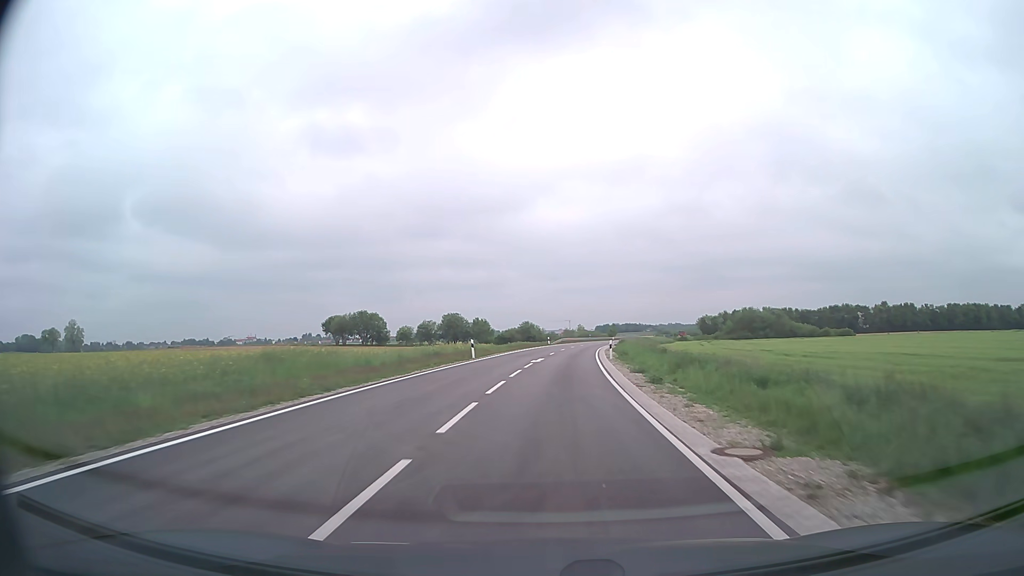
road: secondary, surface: asphalt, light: Day
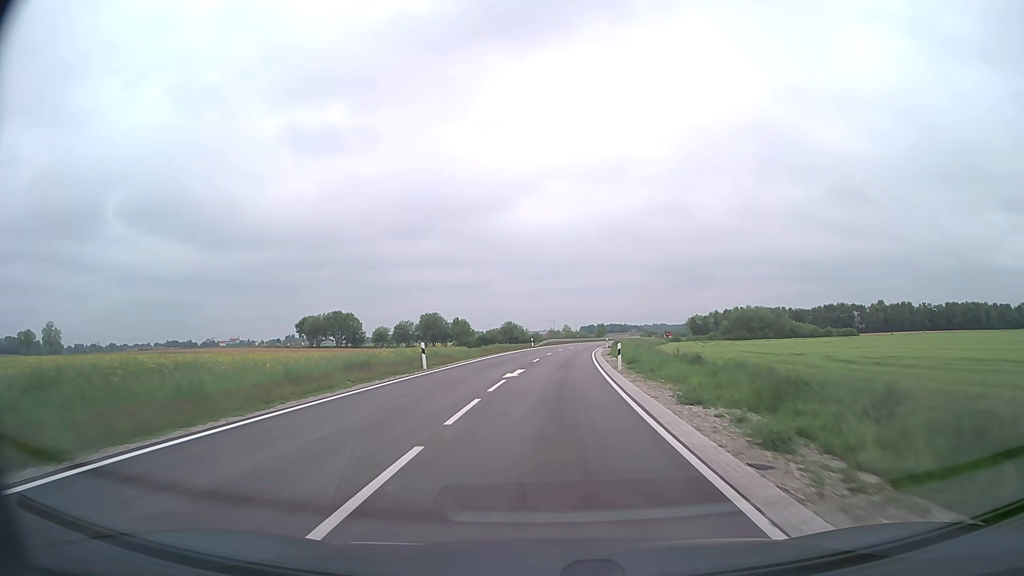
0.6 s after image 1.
(+0.1, +11.3) m; +1°
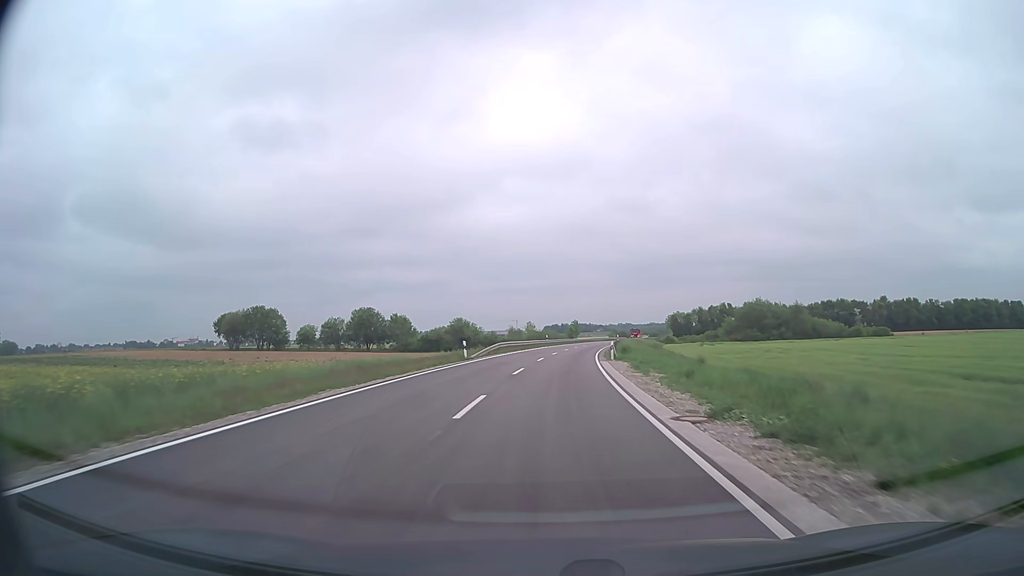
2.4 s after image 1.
(+1.0, +35.2) m; +3°
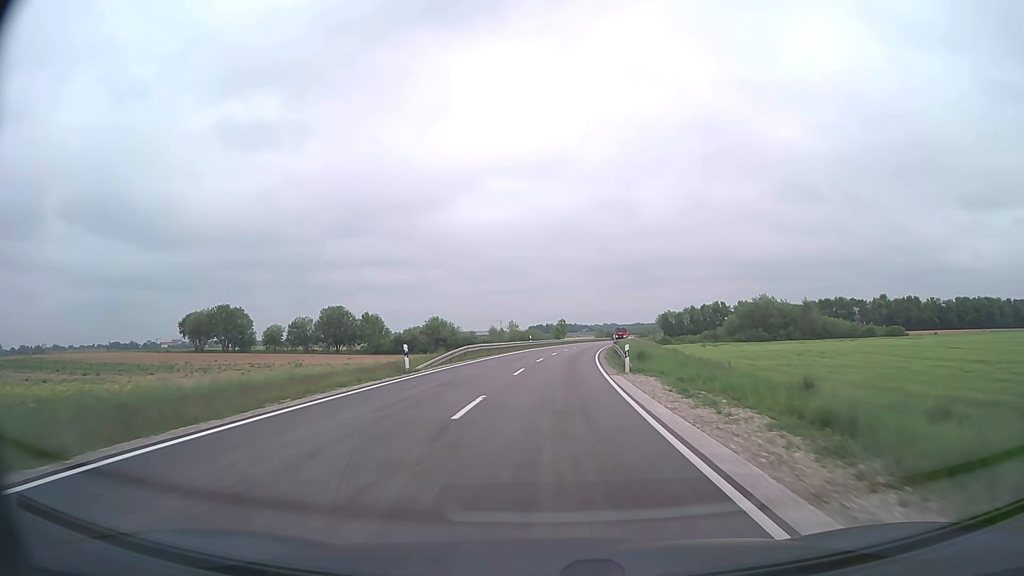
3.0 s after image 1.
(+0.1, +12.2) m; +1°
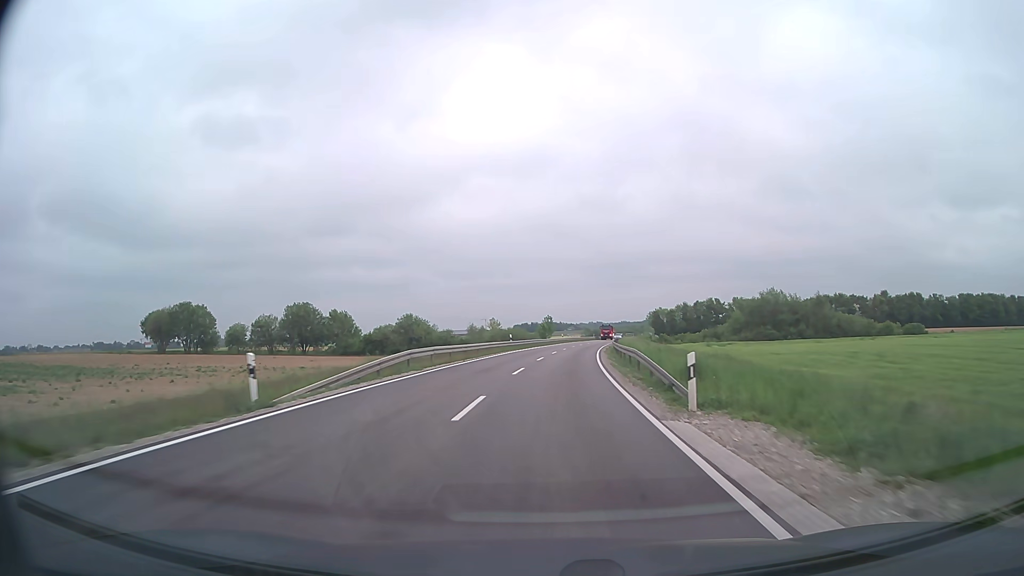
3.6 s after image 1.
(+0.1, +12.4) m; +1°
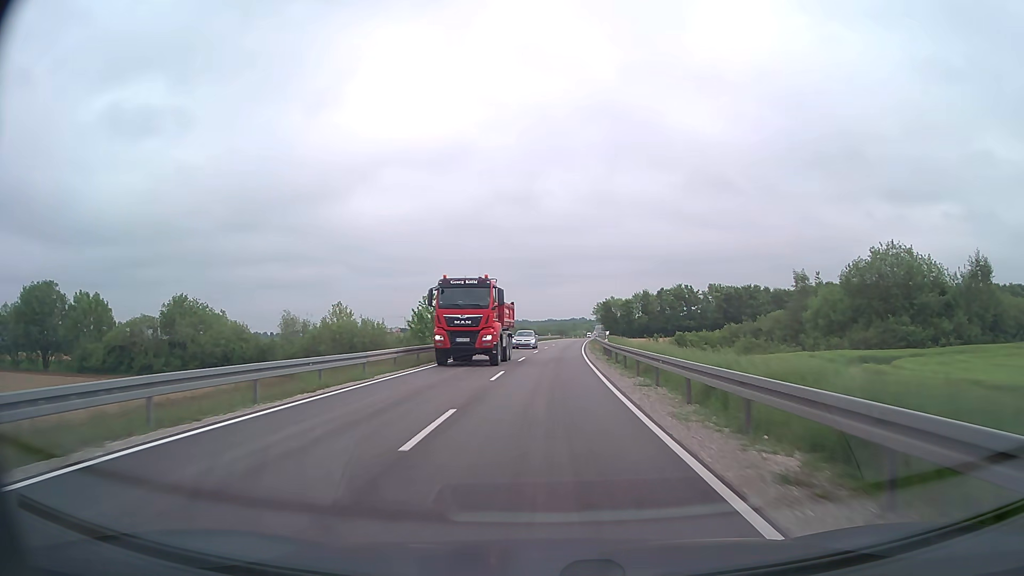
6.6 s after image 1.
(+3.4, +59.8) m; +6°
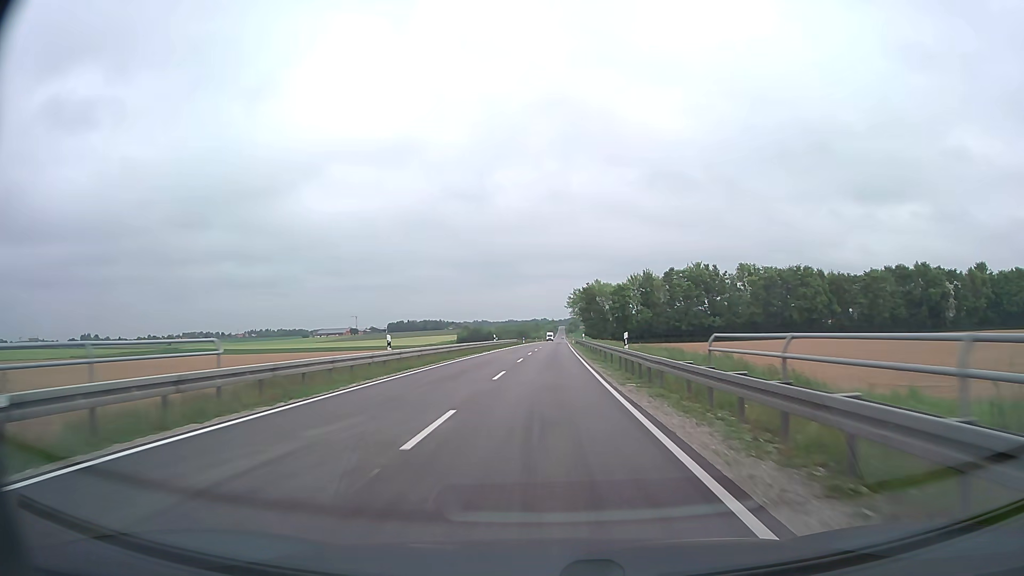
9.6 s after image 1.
(+2.0, +59.1) m; +3°
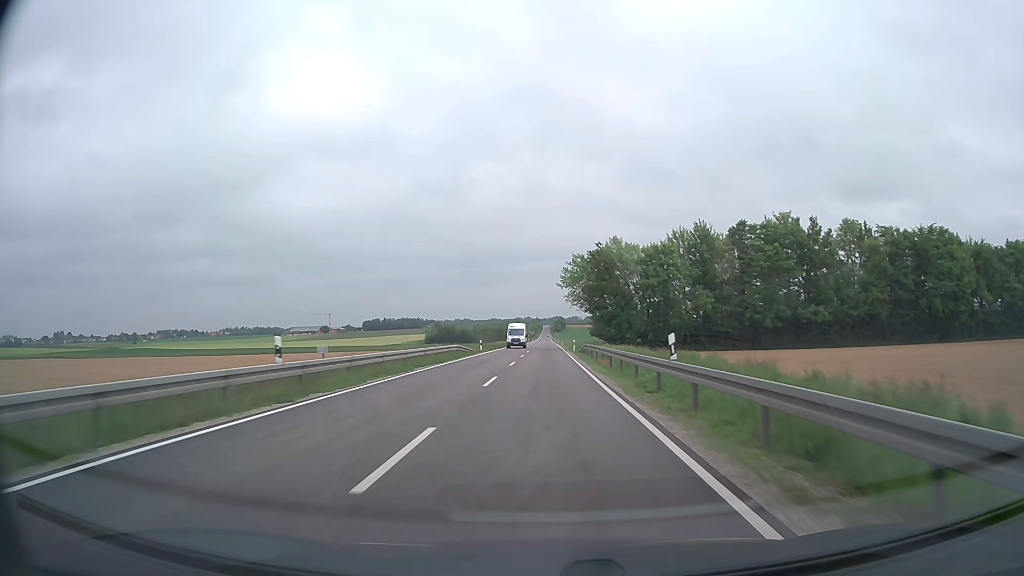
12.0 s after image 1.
(+0.7, +50.4) m; +1°
(0, +10) (0, +20) (0, +30) (0, +40) (0, +50) (0, +60) (0, +70) (0, +80) (0, +90) (0, +100) m
